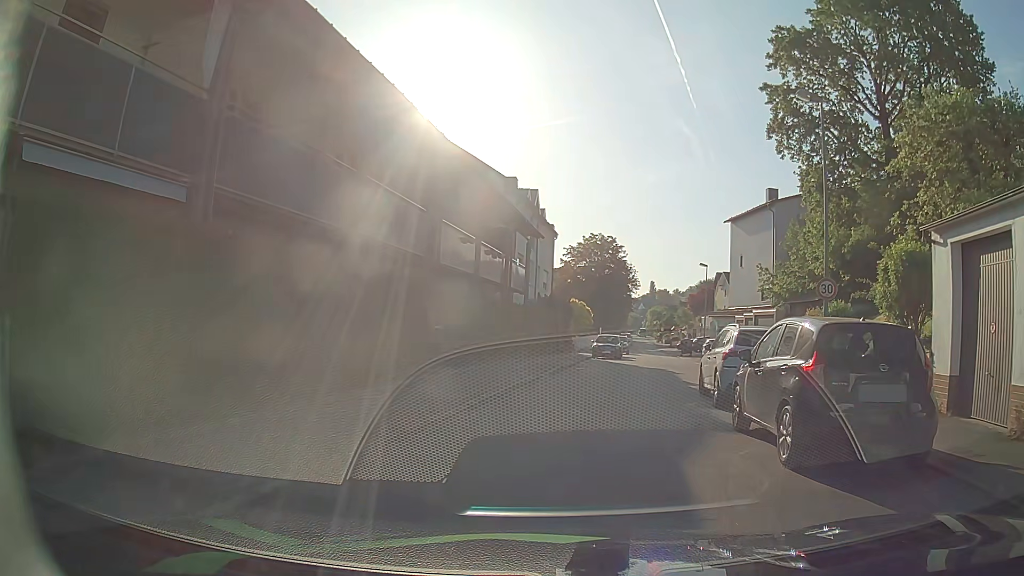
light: Day
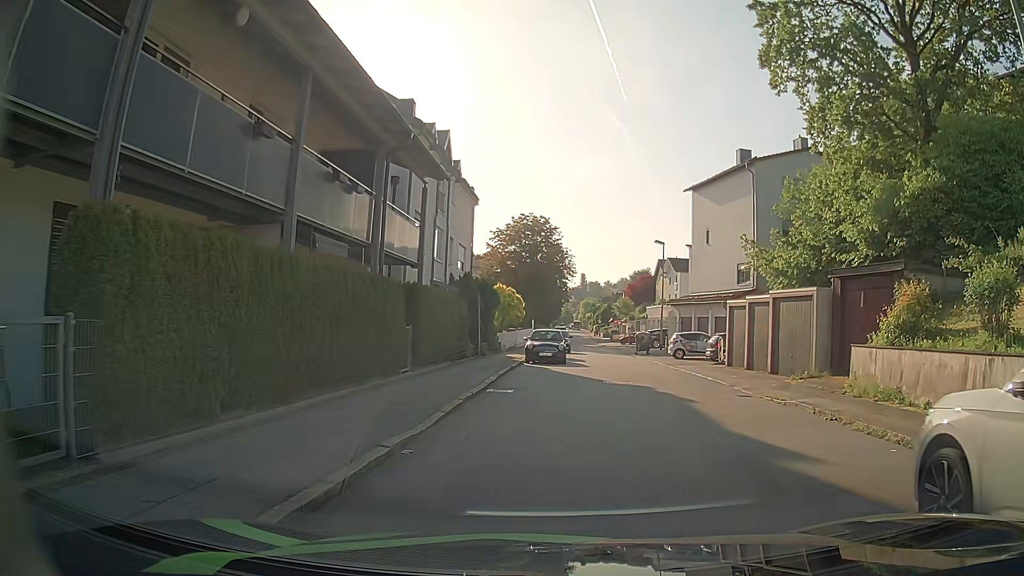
(+0.6, +11.6) m; +6°
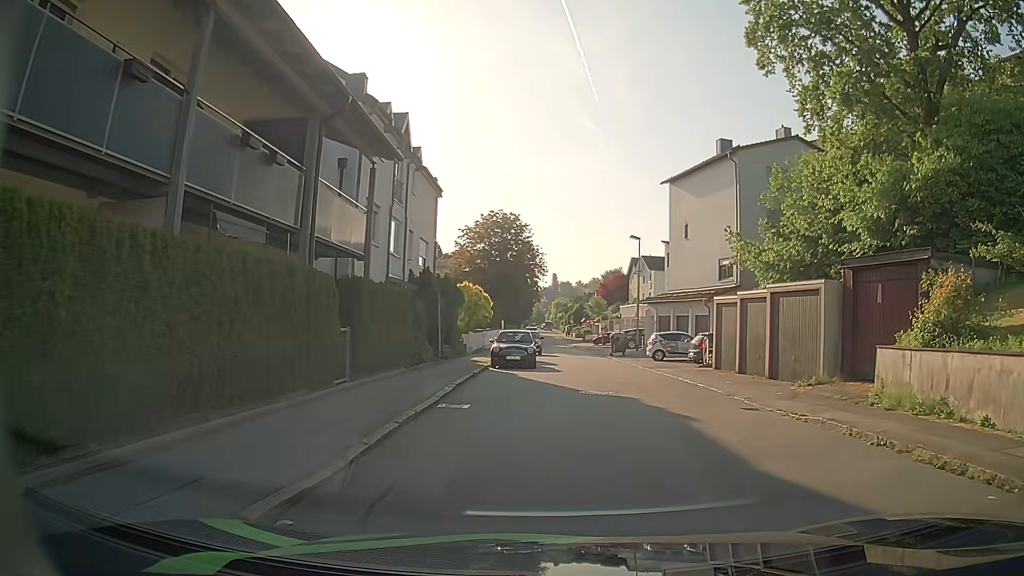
(+0.1, +2.7) m; +1°
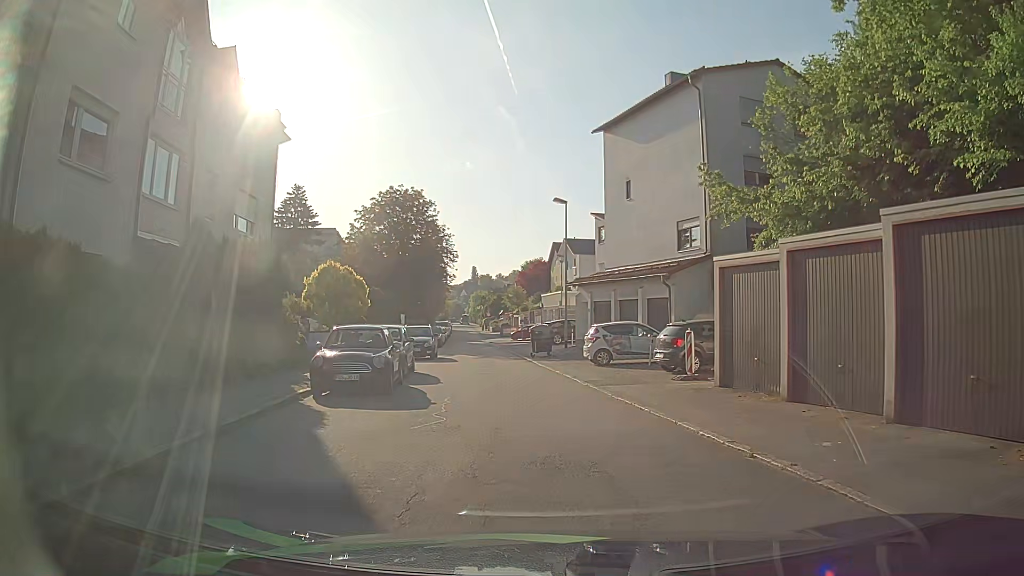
(+1.1, +11.5) m; +8°
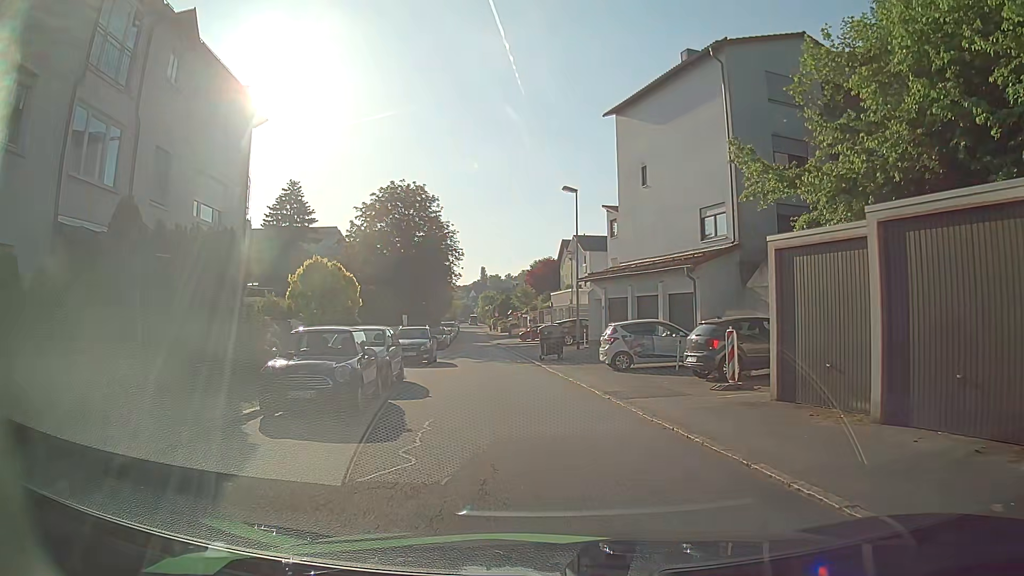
(0.0, +3.0) m; -2°
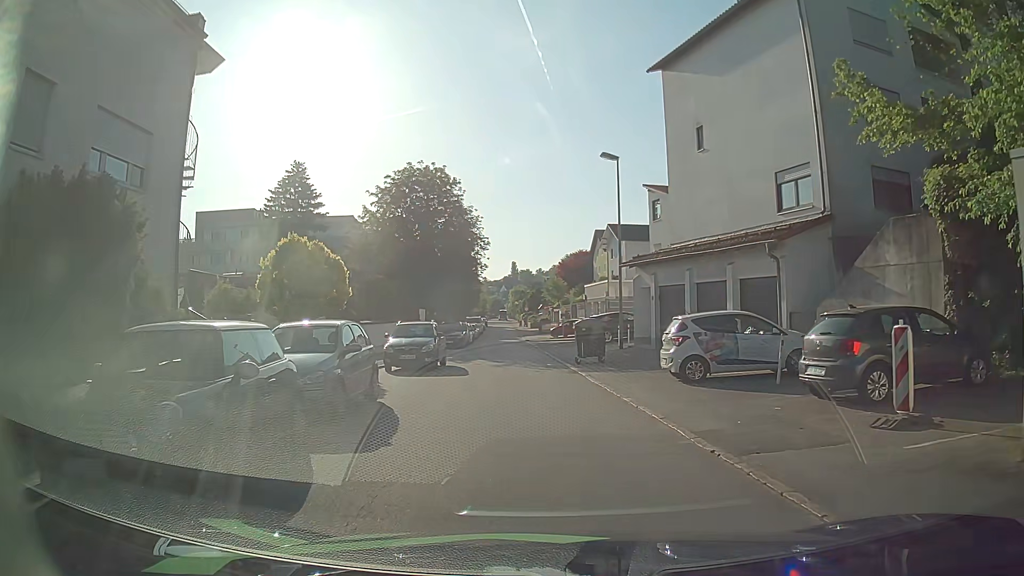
(-0.1, +5.9) m; -2°
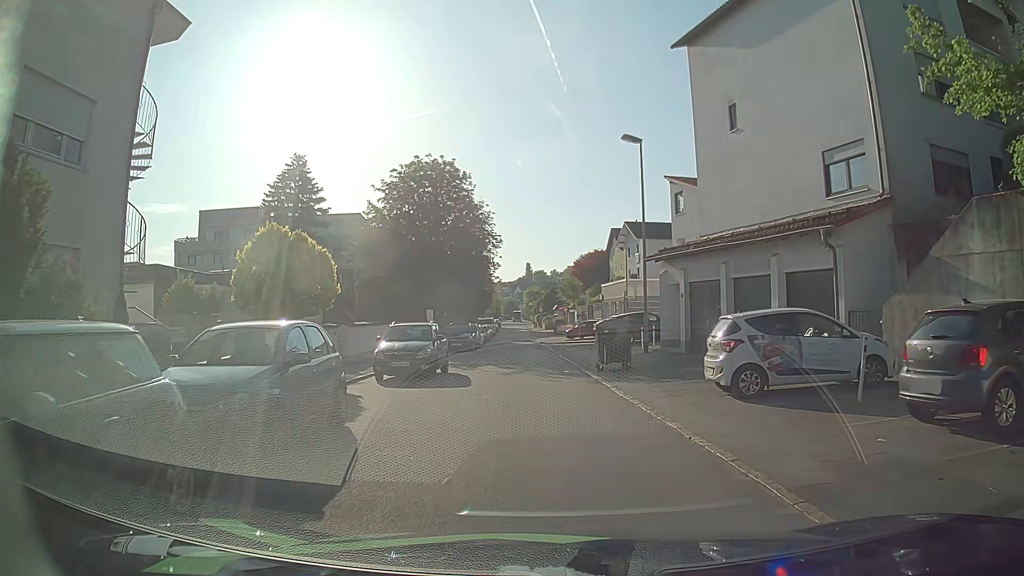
(-0.1, +2.9) m; -2°
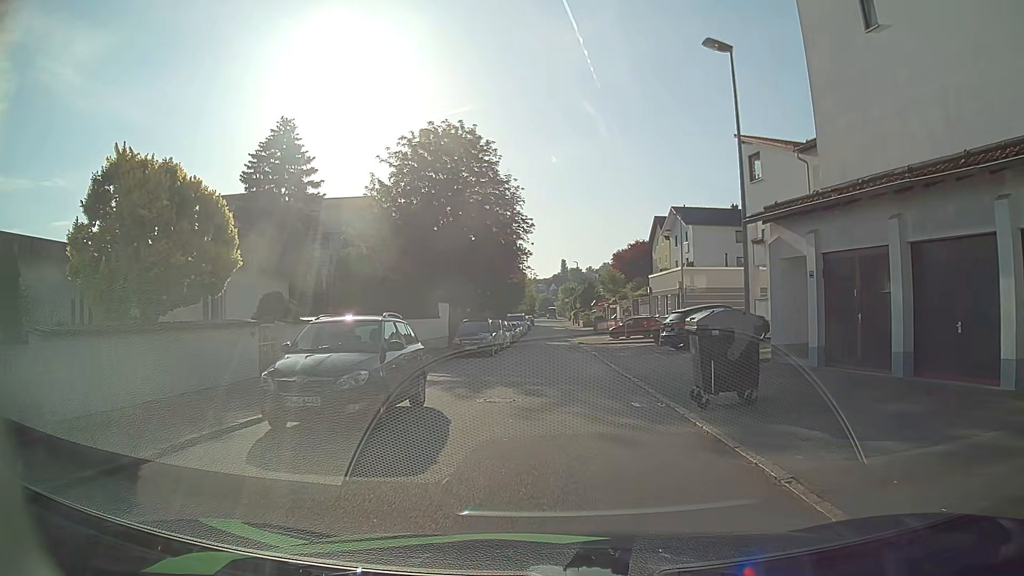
(-0.1, +9.0) m; -2°
(0, +10) (0, +20) (0, +30) (0, +40) (0, +50) (0, +60) (0, +70) (0, +80) (0, +90) (0, +100) m
